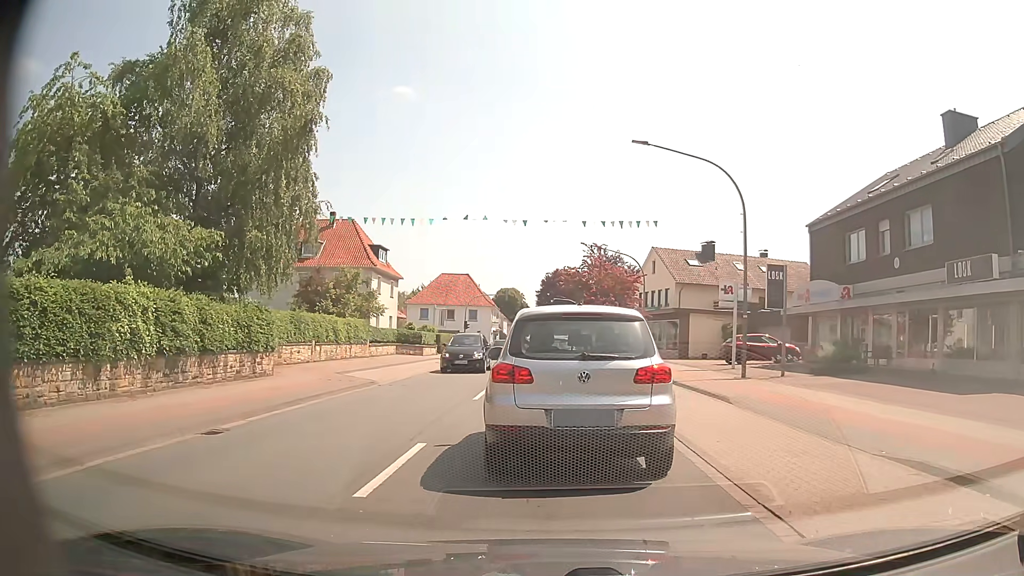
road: primary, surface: asphalt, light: Day
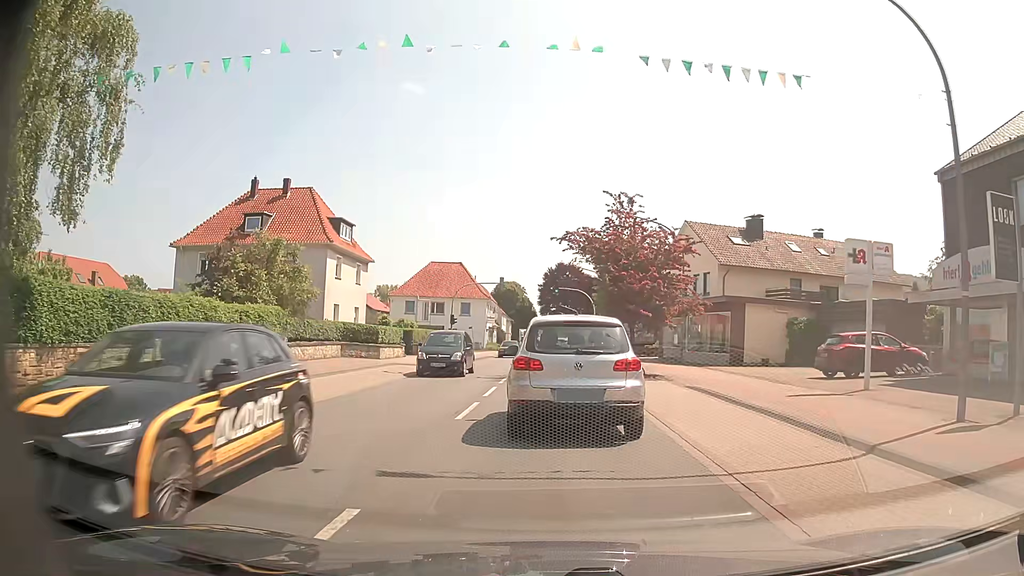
(+0.1, +12.9) m; 0°
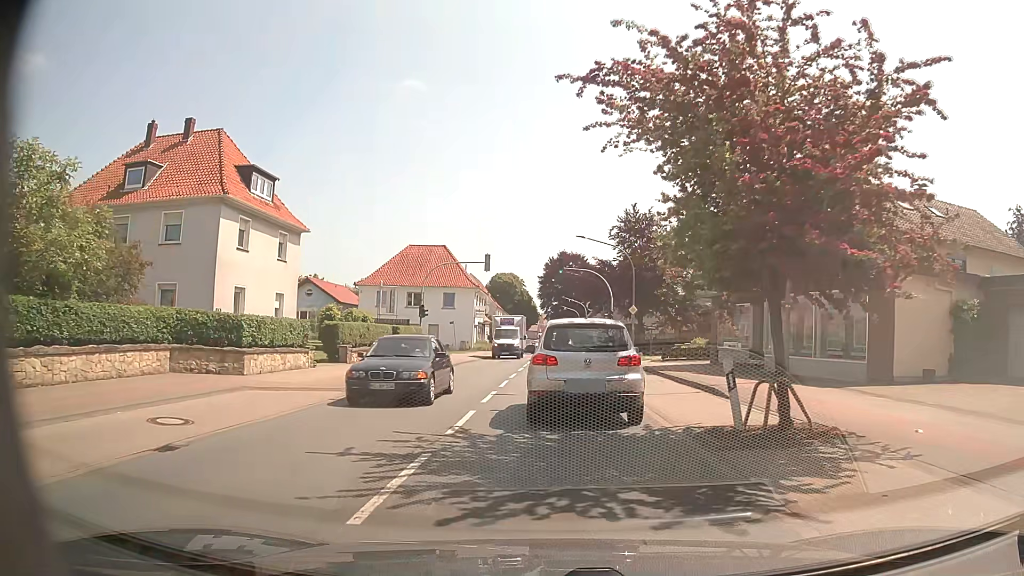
(0.0, +15.7) m; 0°
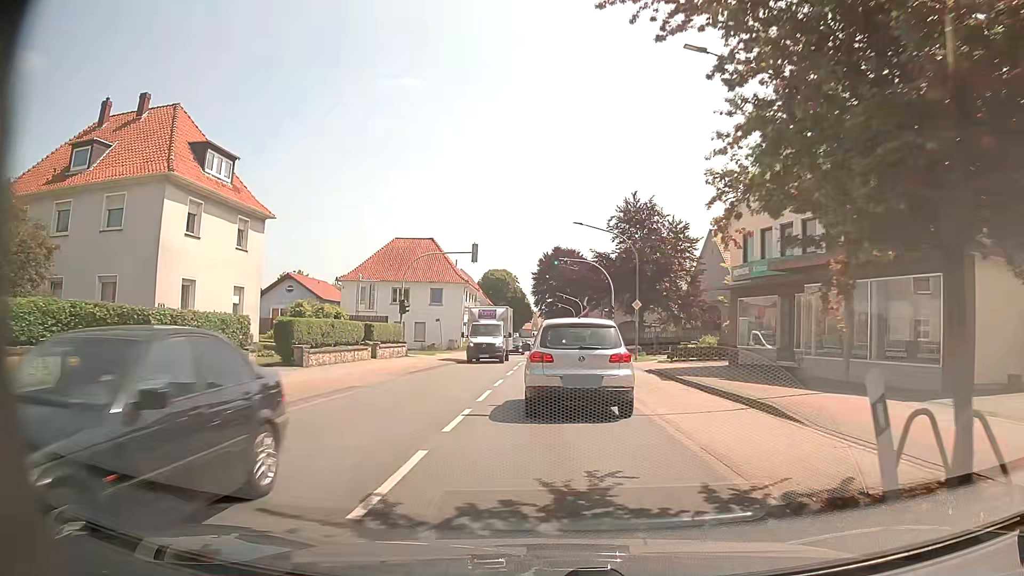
(0.0, +4.5) m; +1°
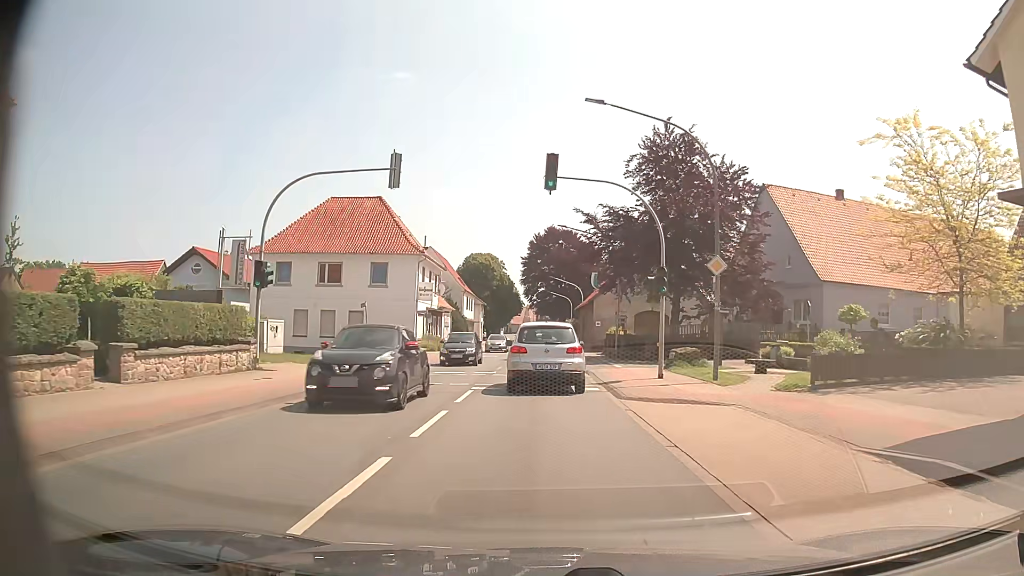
(+0.1, +20.5) m; 0°
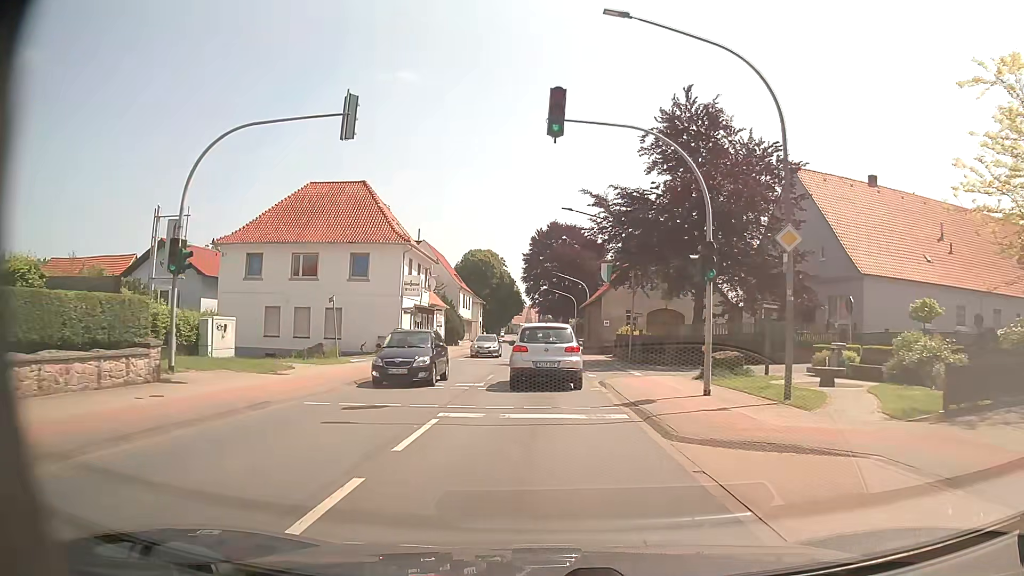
(0.0, +5.7) m; 0°
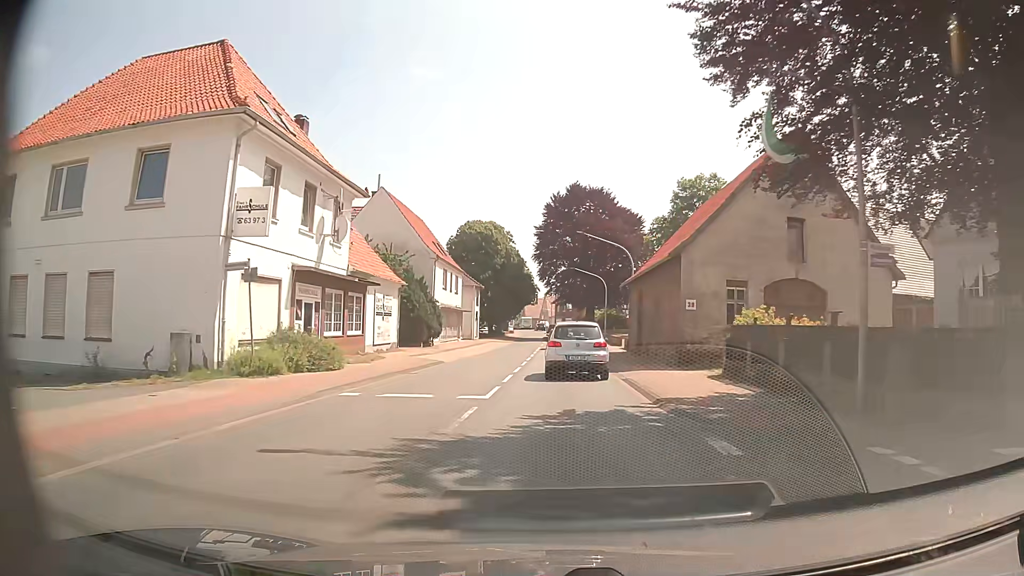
(-0.3, +25.0) m; -2°
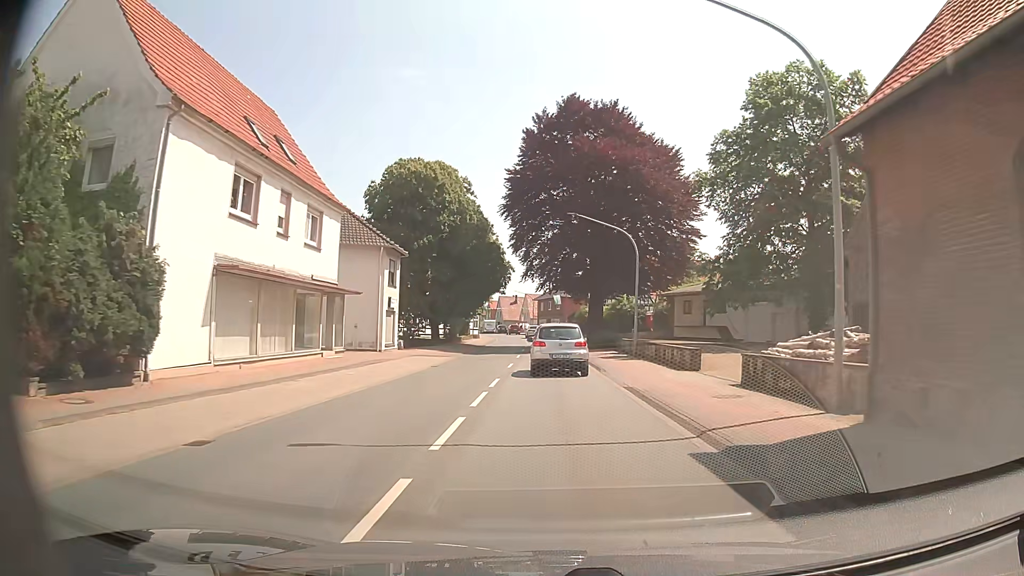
(+0.5, +33.4) m; +2°
